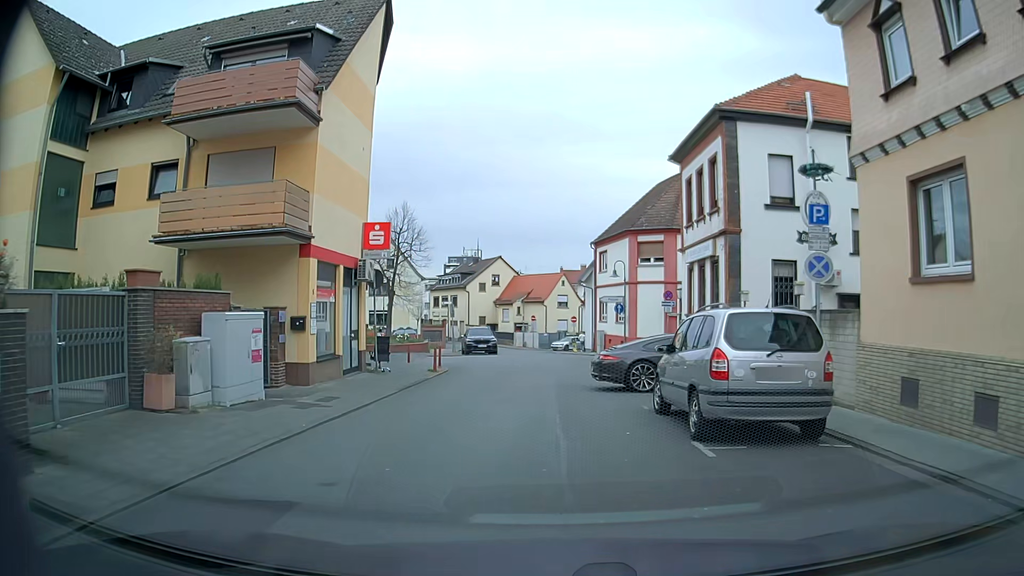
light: Day
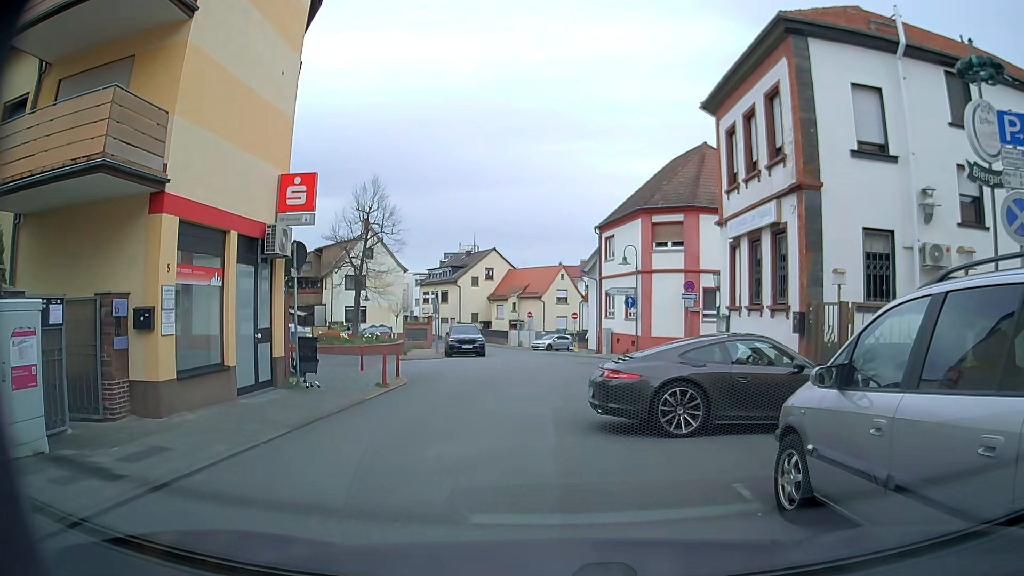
(0.0, +5.8) m; +1°
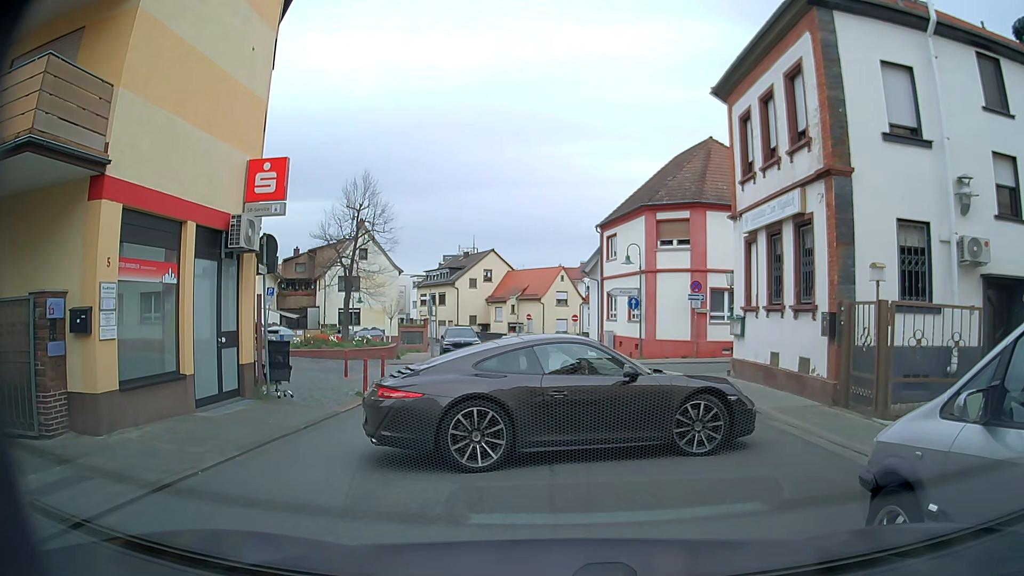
(0.0, +1.5) m; 0°
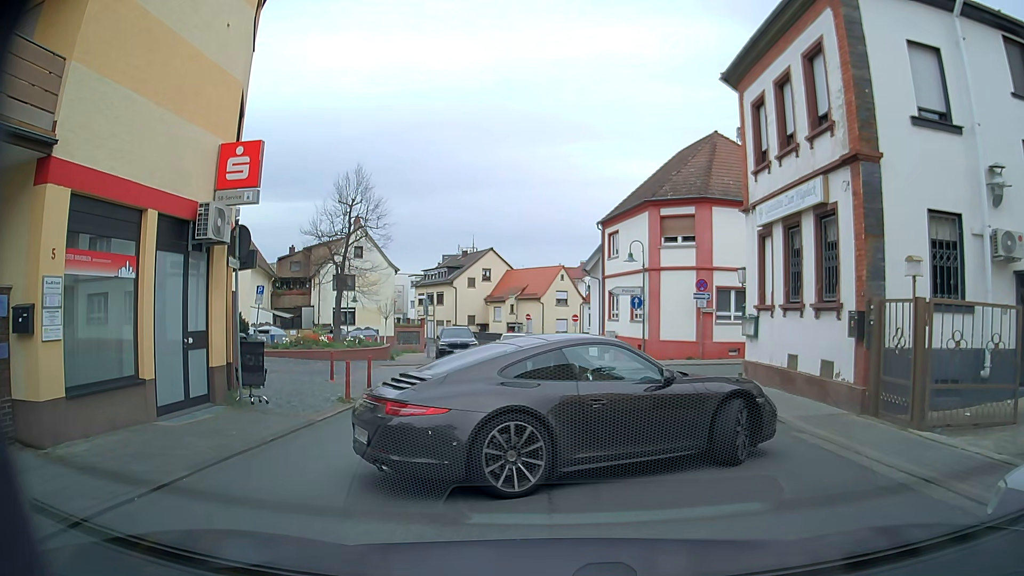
(0.0, +1.2) m; 0°
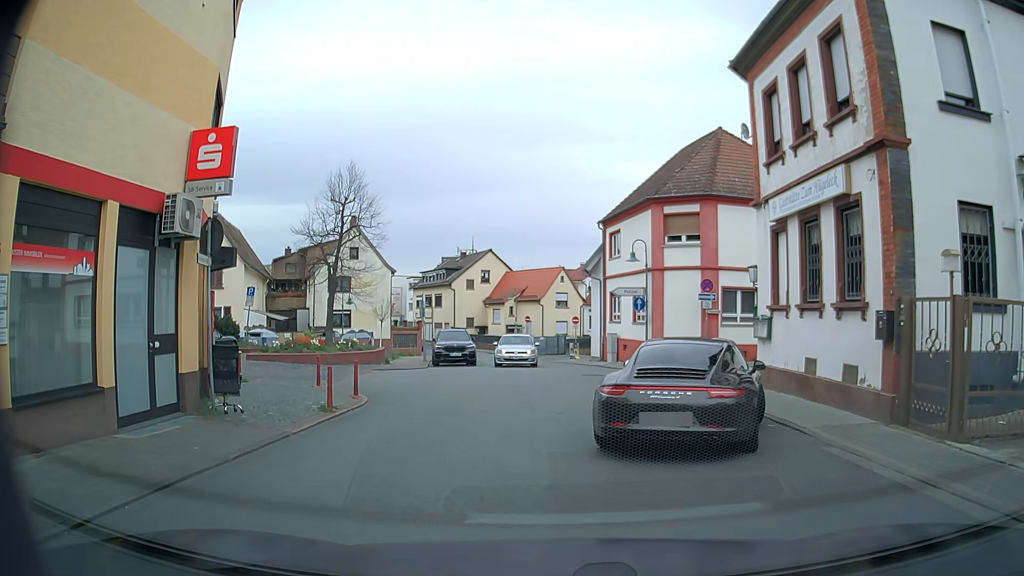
(0.0, +1.1) m; 0°
